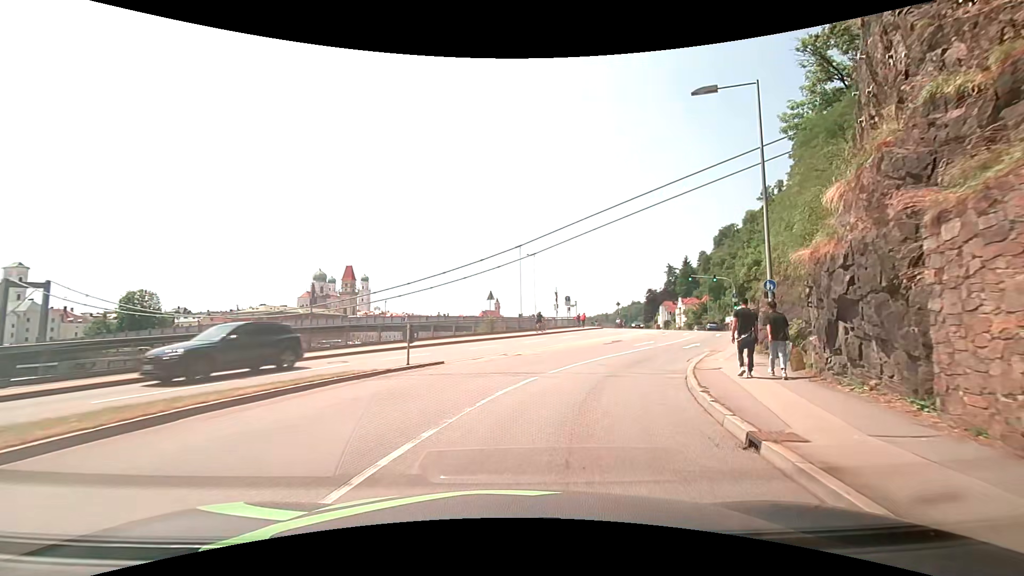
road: primary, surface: asphalt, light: Day
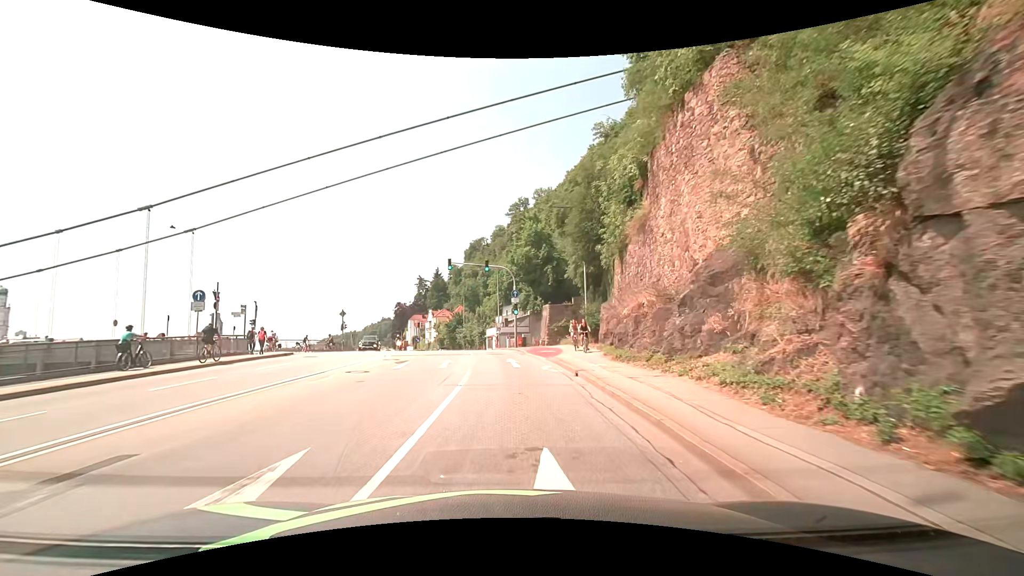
(+7.5, +25.4) m; +29°
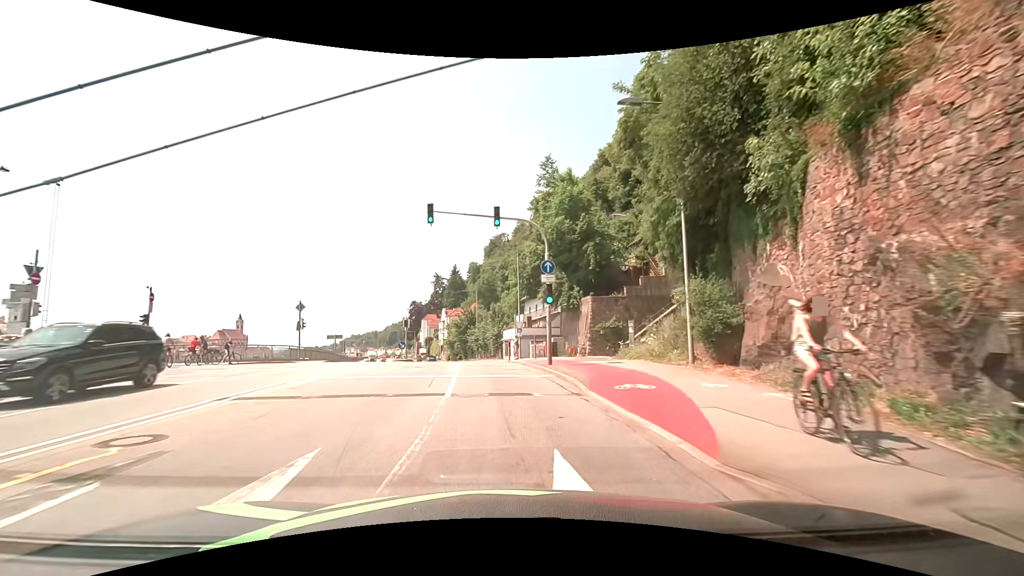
(-0.2, +17.0) m; -3°
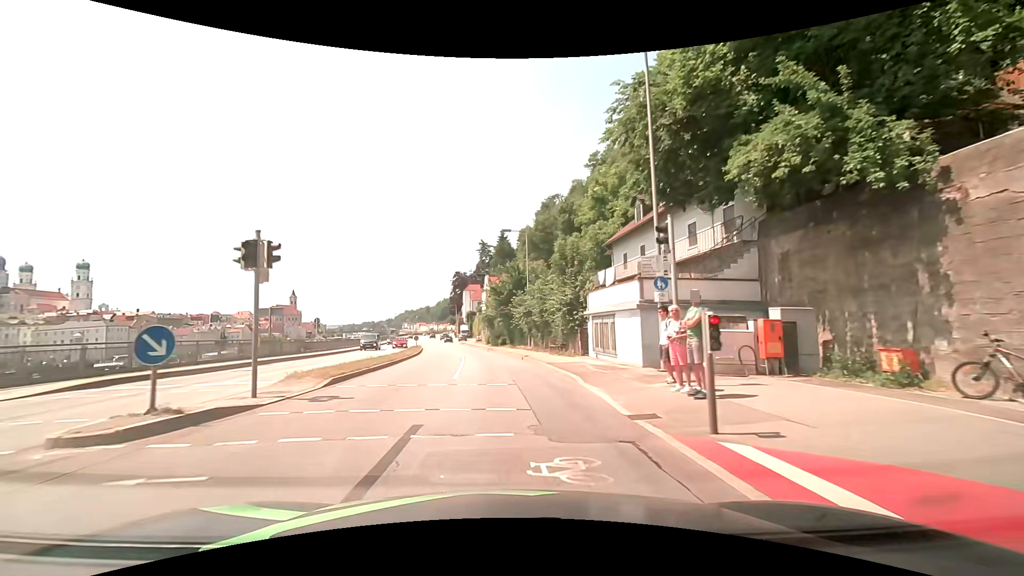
(-1.8, +30.7) m; -6°
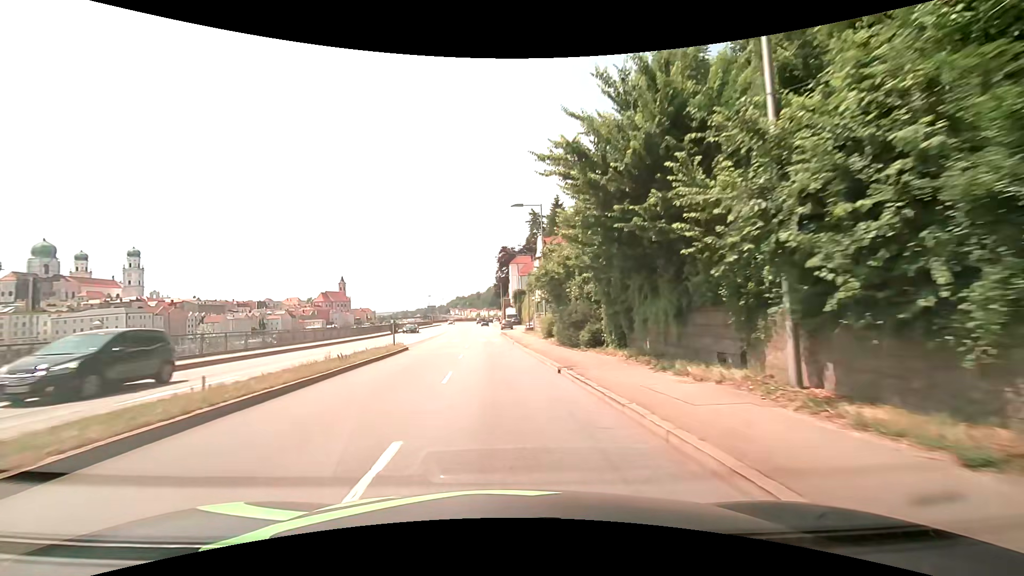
(-1.9, +34.1) m; -6°
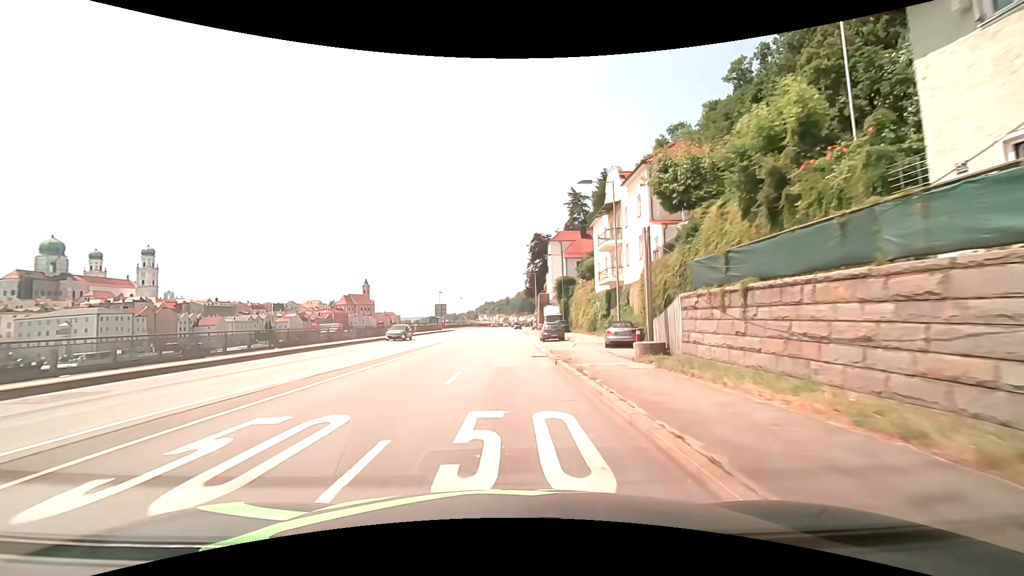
(-1.2, +36.0) m; -3°
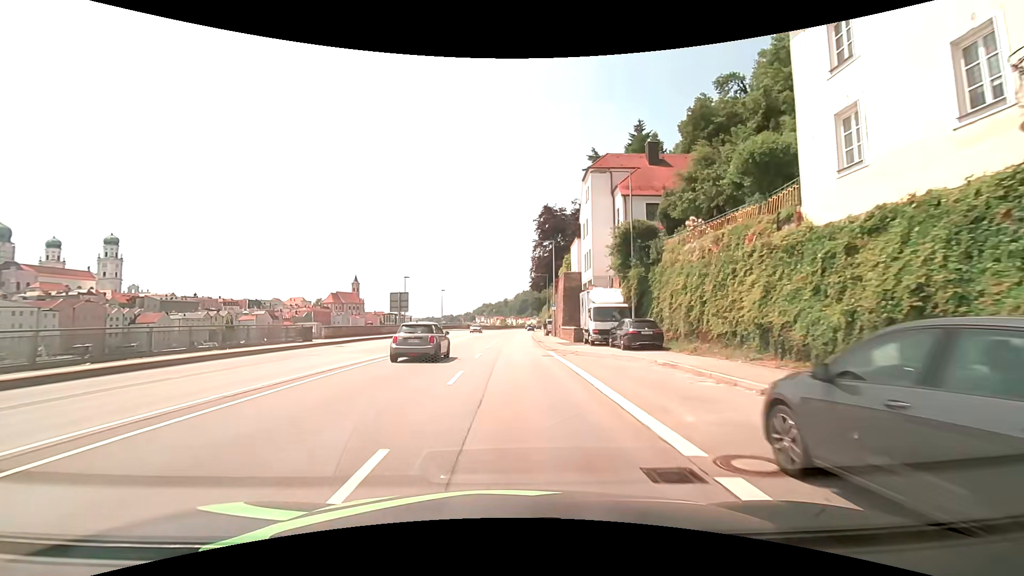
(0.0, +36.6) m; 0°
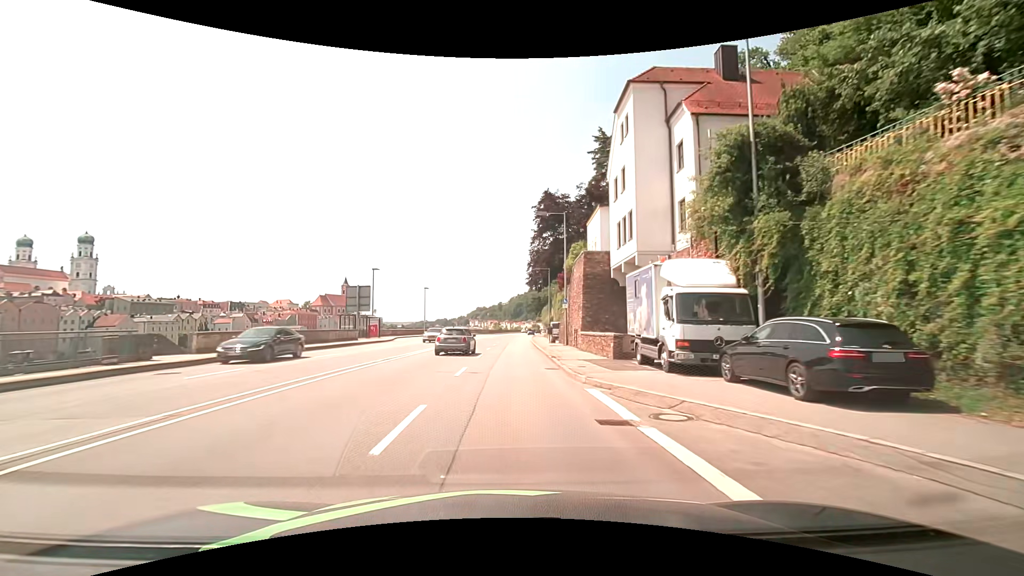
(+0.1, +14.8) m; 0°
(0, +10) (0, +20) (0, +30) (+1, +40) (+1, +50) (+1, +60) (+2, +70) (+2, +80) (+3, +90) (+4, +100) m
